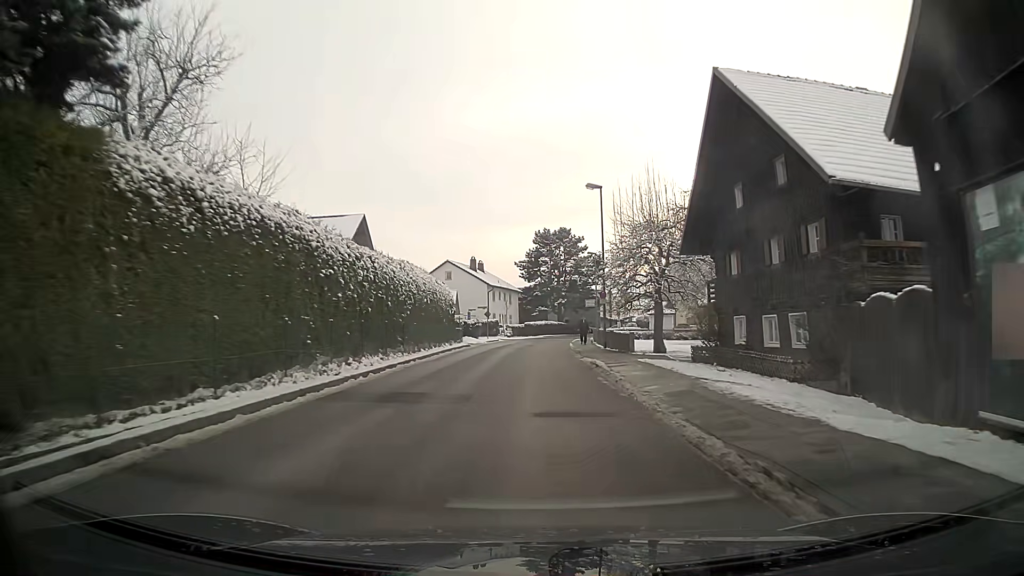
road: unclassified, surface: asphalt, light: Day
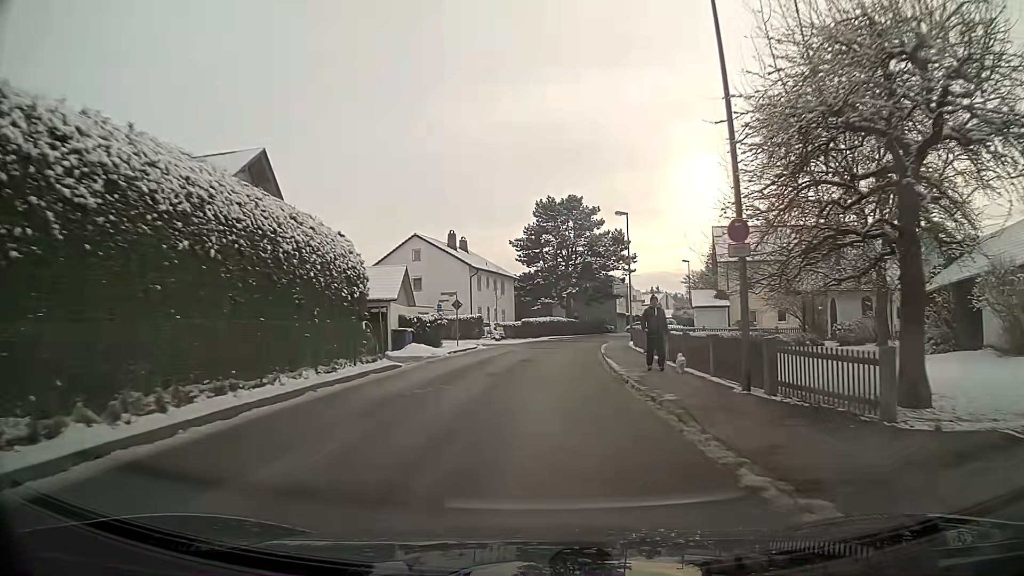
(+0.1, +22.3) m; 0°
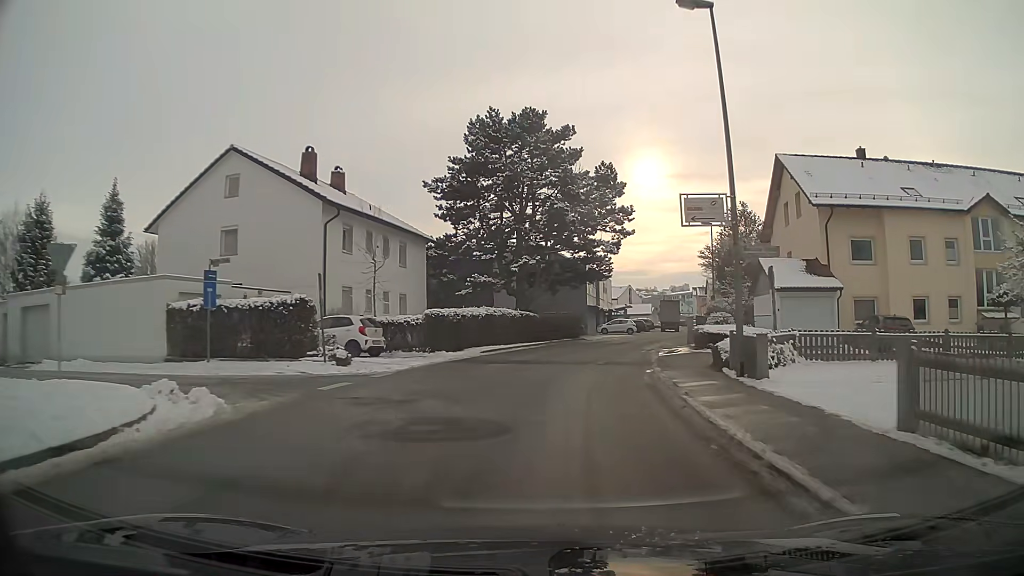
(+0.9, +29.2) m; +5°
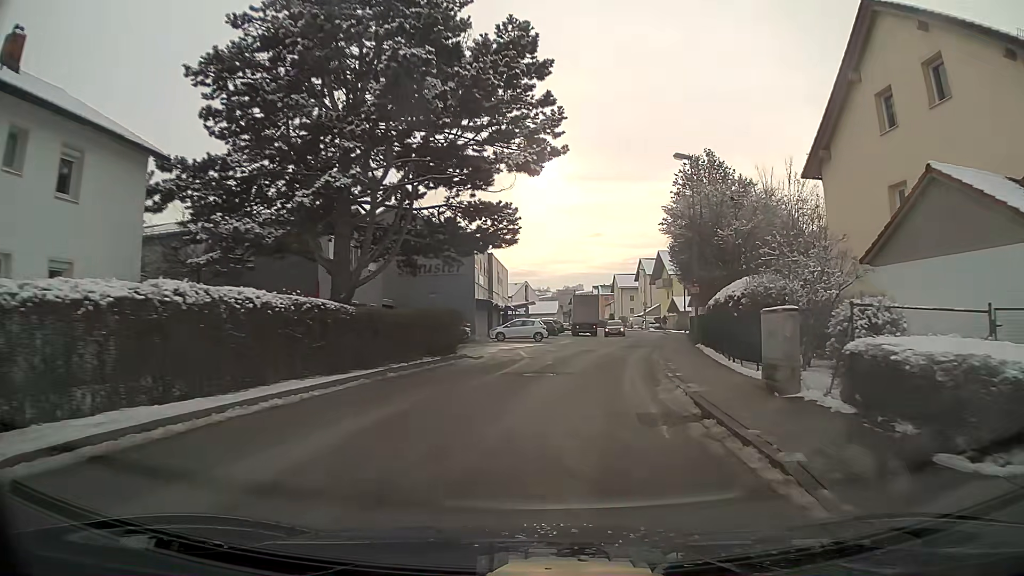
(+1.7, +21.1) m; +9°
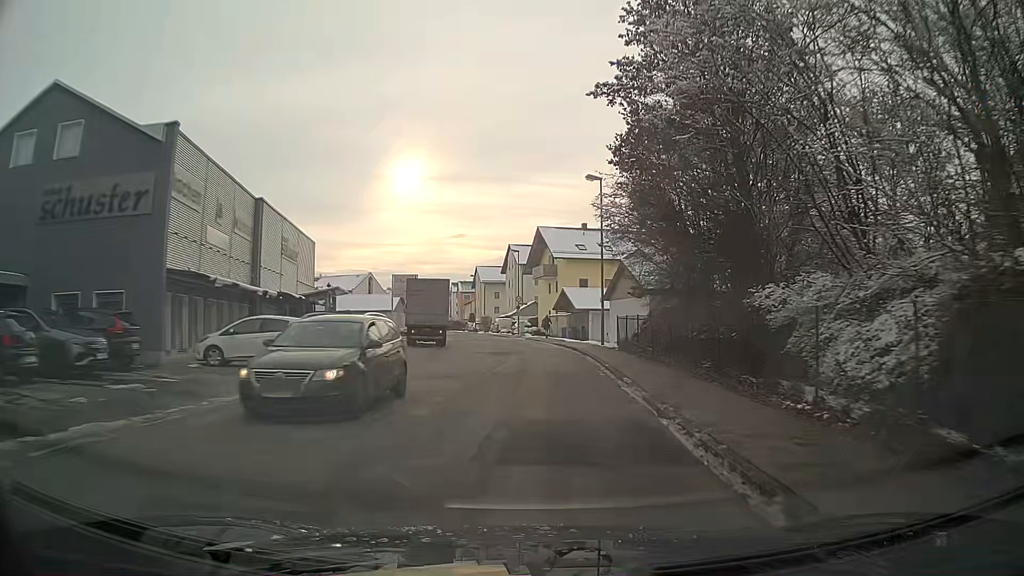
(+2.6, +25.9) m; +10°
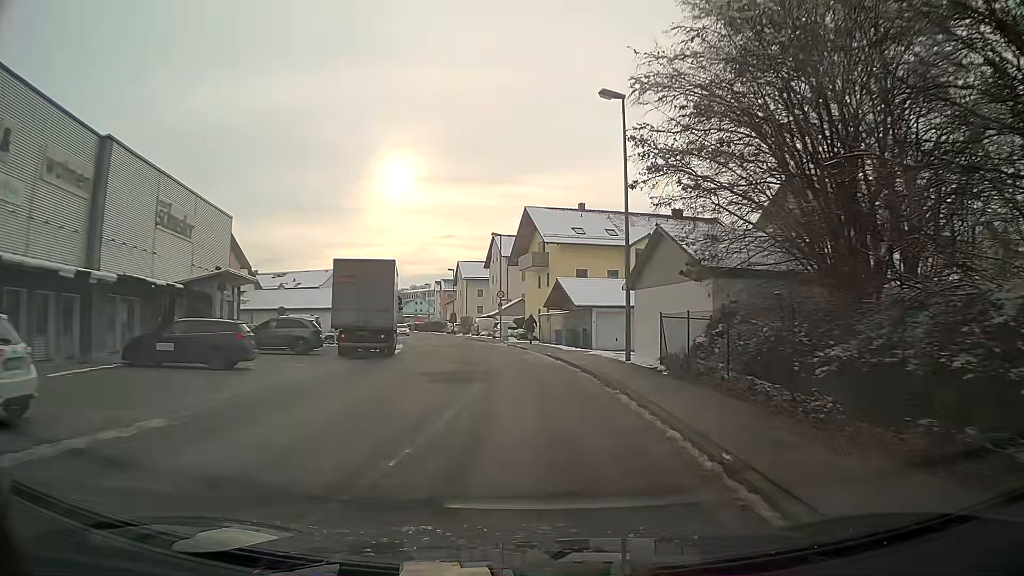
(-0.1, +12.6) m; -1°
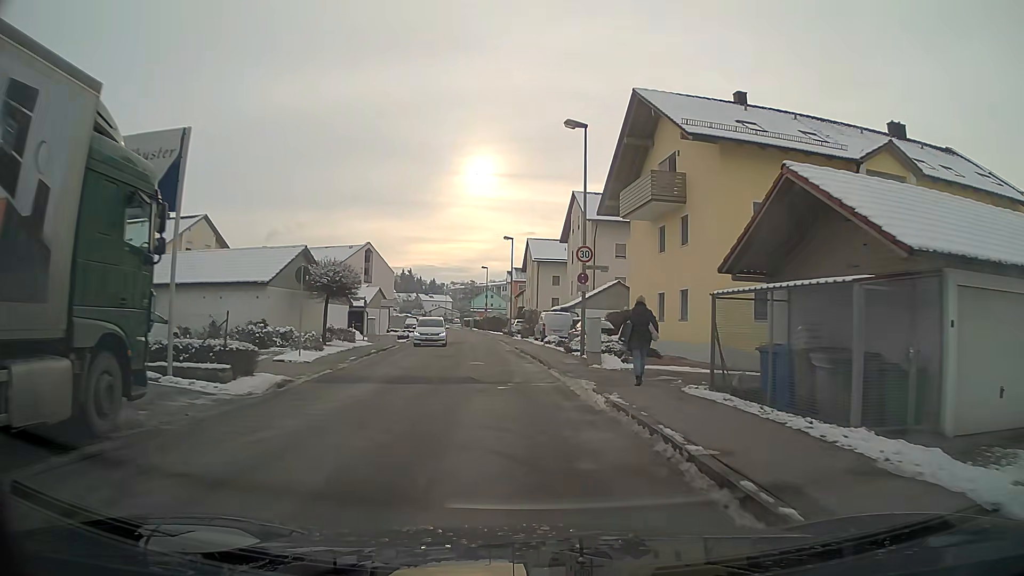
(-0.9, +28.7) m; -6°
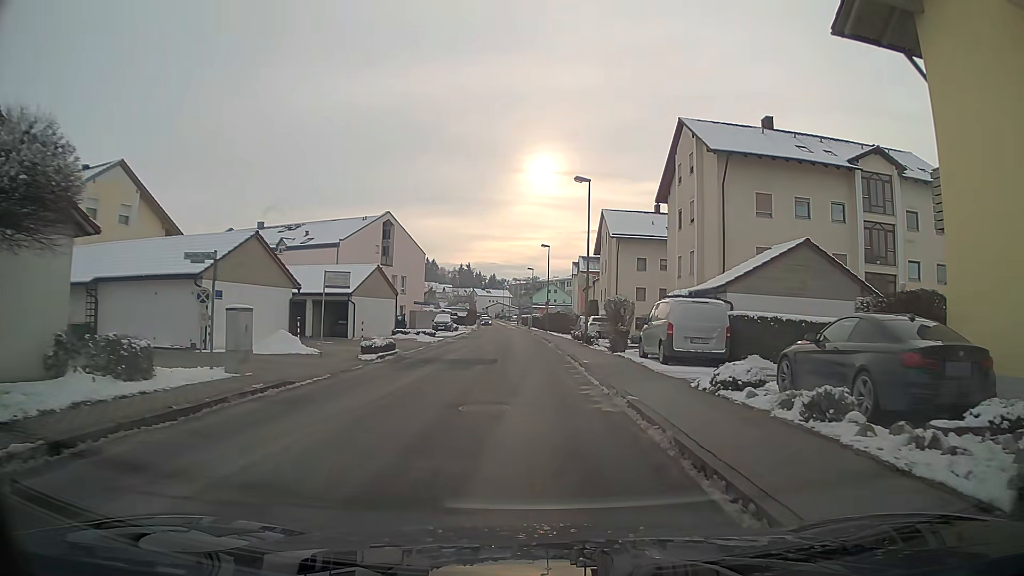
(-1.2, +22.3) m; -5°
